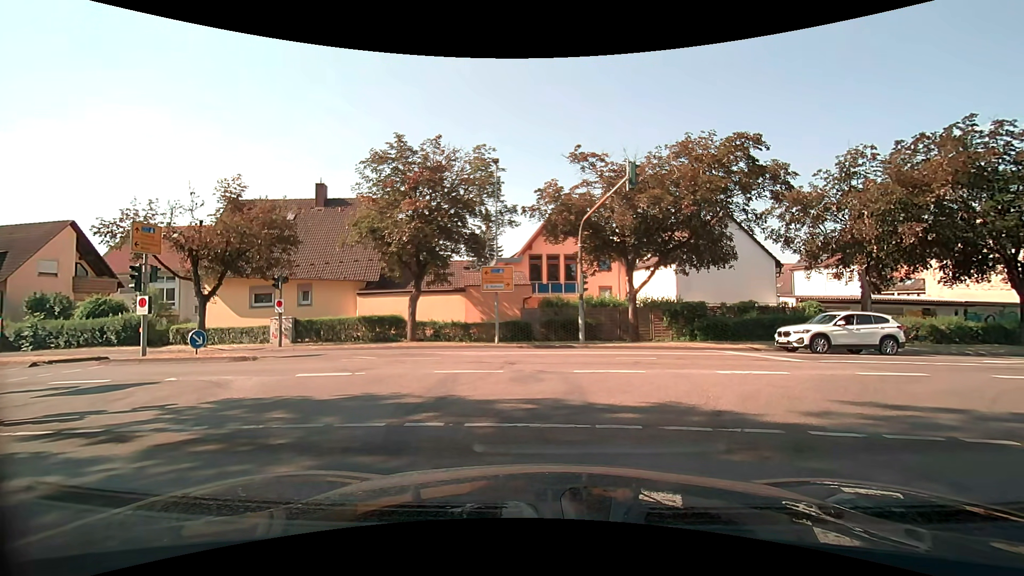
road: tertiary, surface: asphalt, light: Day
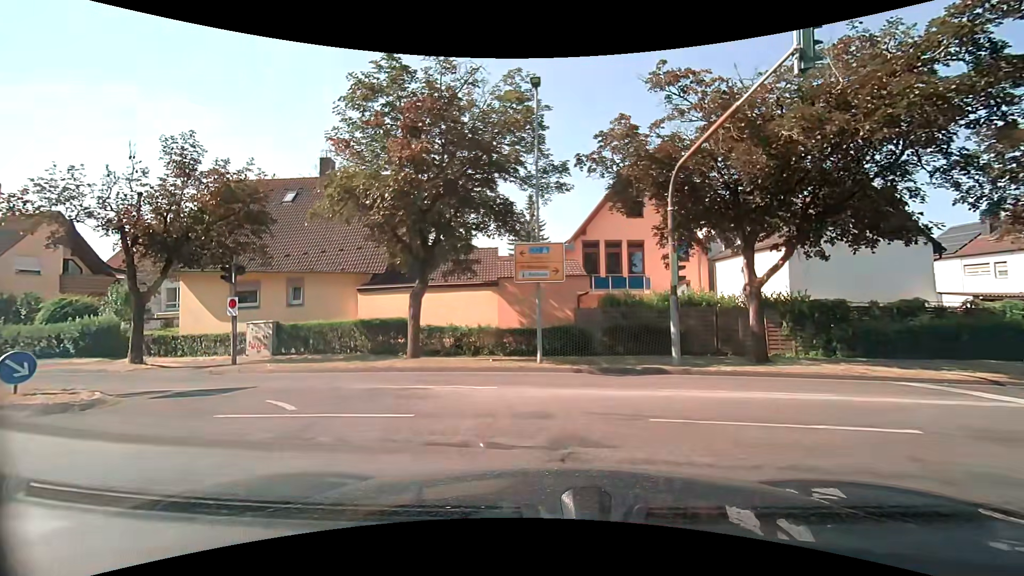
(-0.5, +8.2) m; -6°
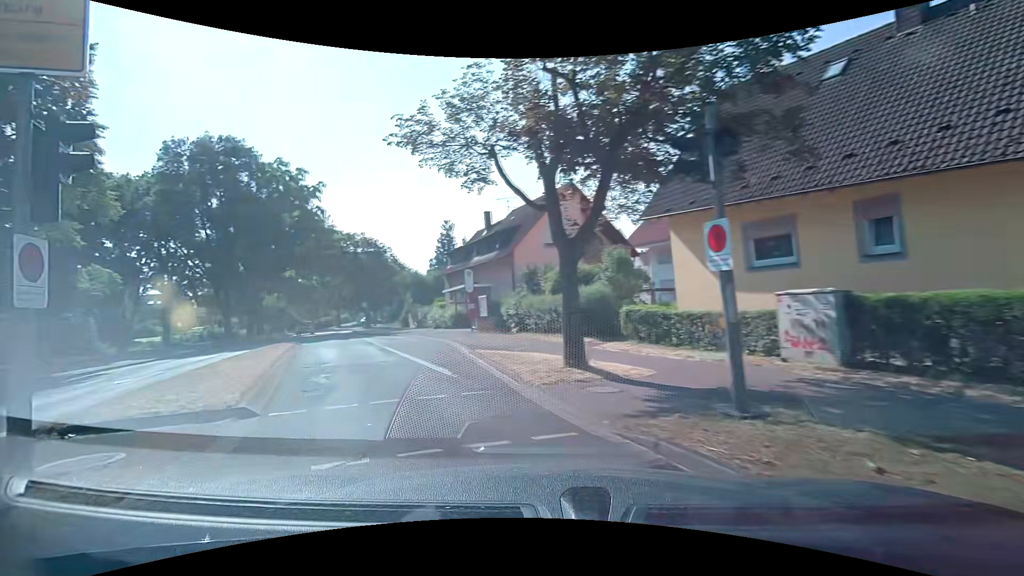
(-5.4, +11.8) m; -59°
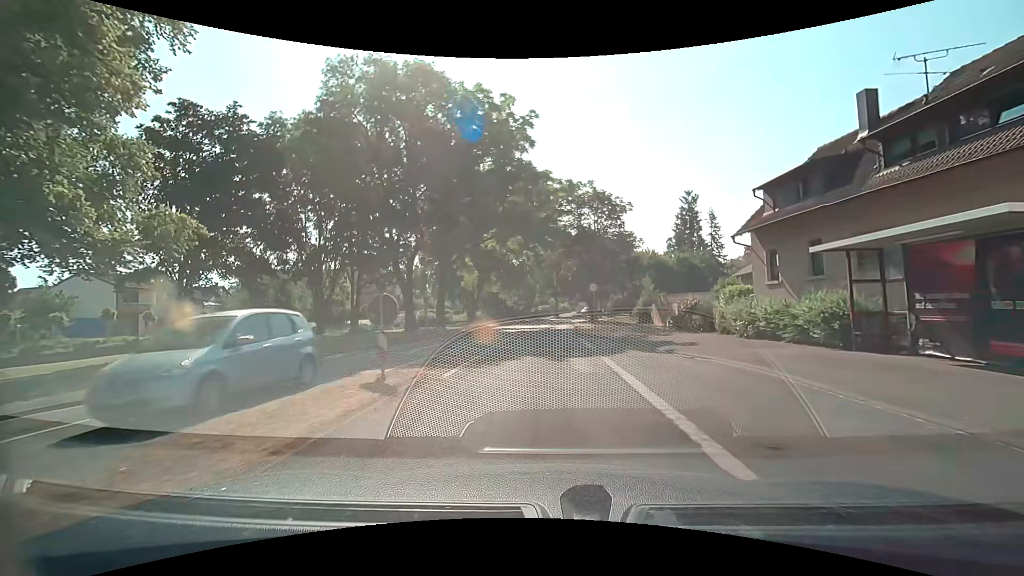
(-6.7, +20.1) m; -23°
